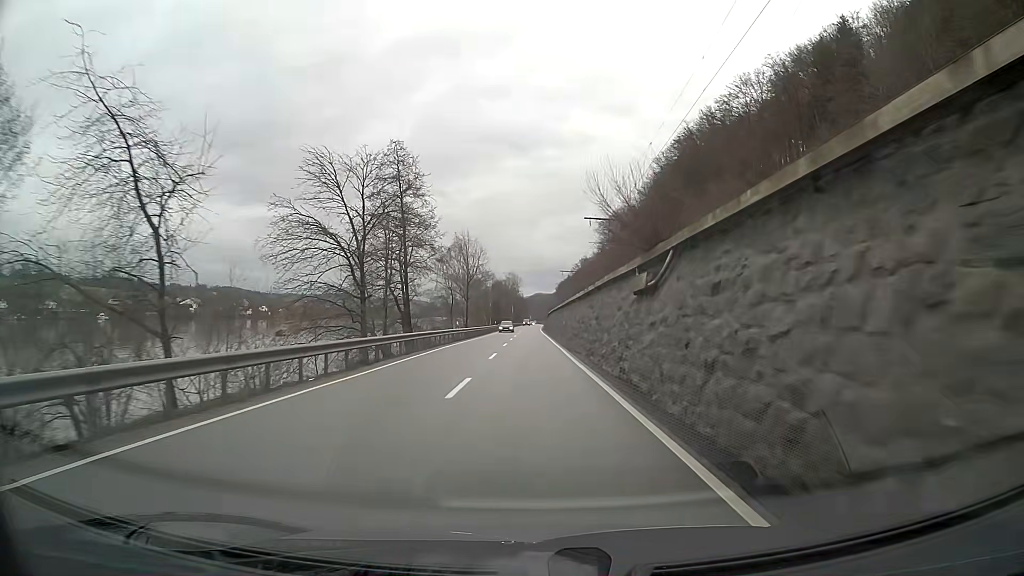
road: primary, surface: asphalt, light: Day
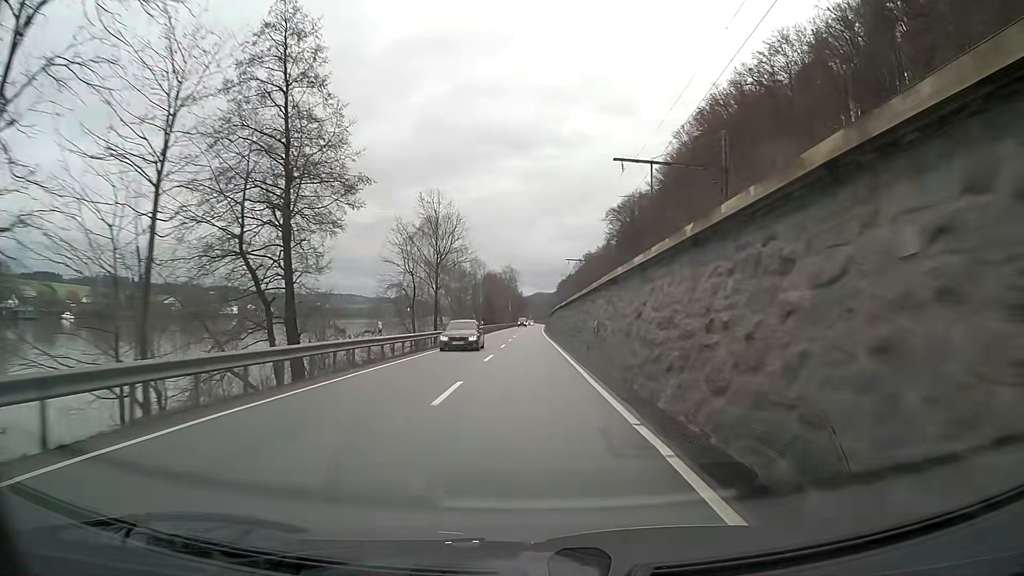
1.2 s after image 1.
(0.0, +25.0) m; 0°
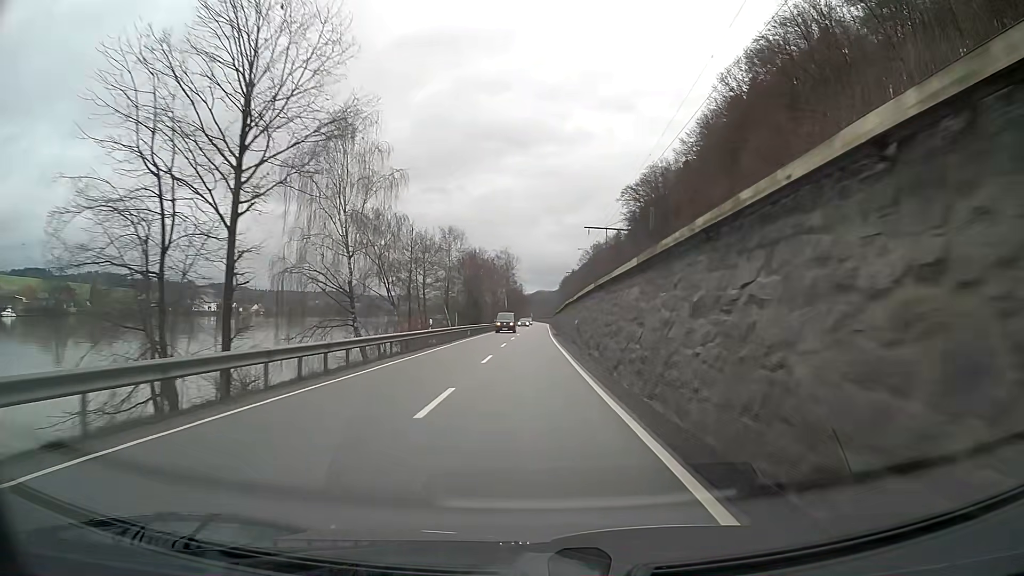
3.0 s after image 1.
(0.0, +37.5) m; 0°
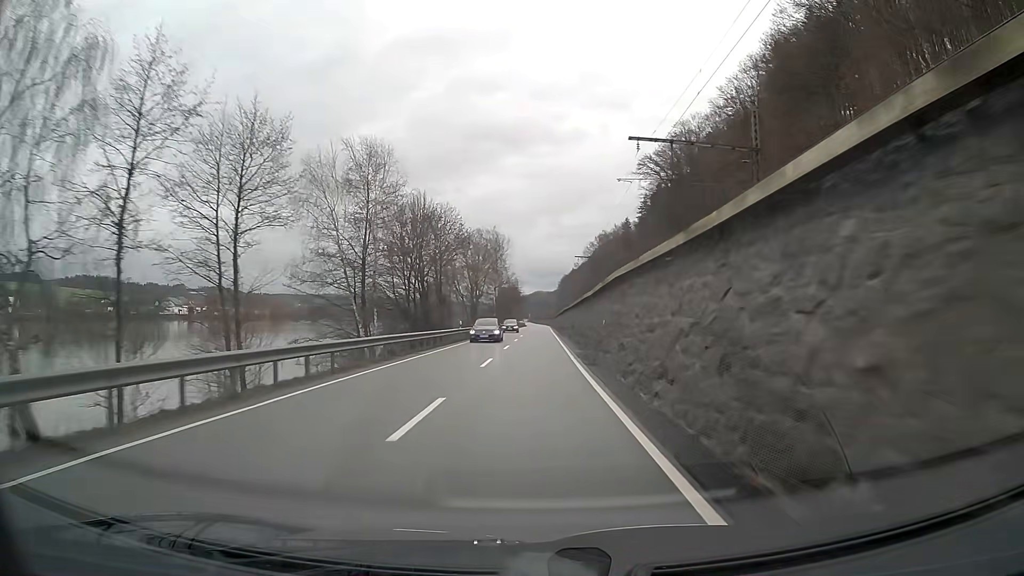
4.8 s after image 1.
(+0.1, +37.6) m; 0°
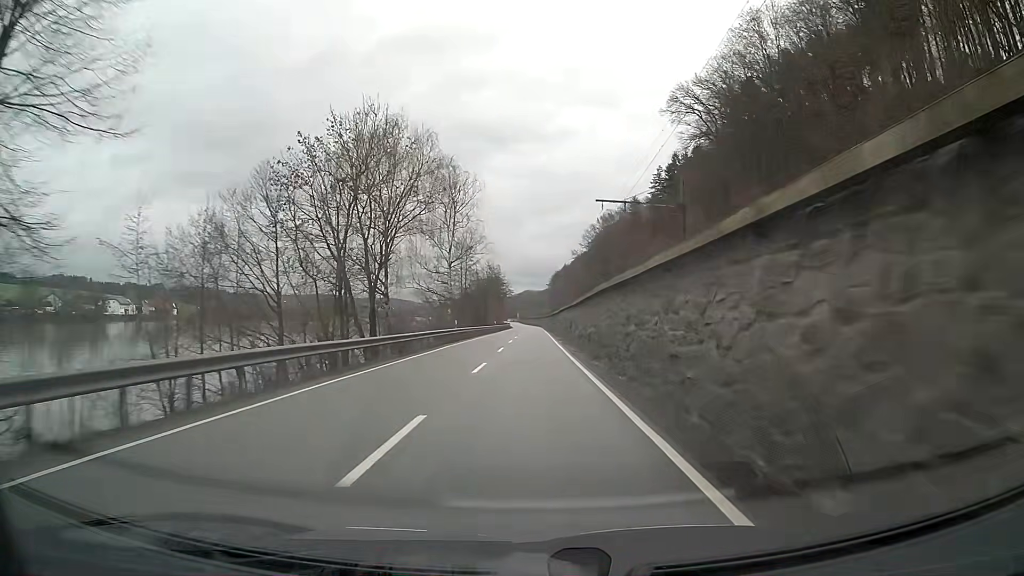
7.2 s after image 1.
(+0.4, +50.0) m; +1°
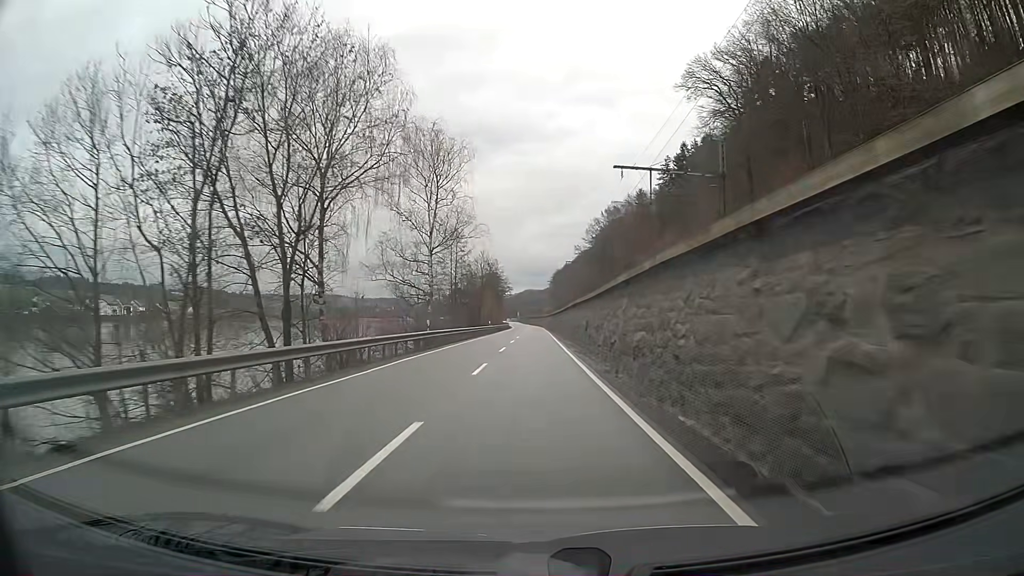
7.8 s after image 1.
(0.0, +12.5) m; 0°
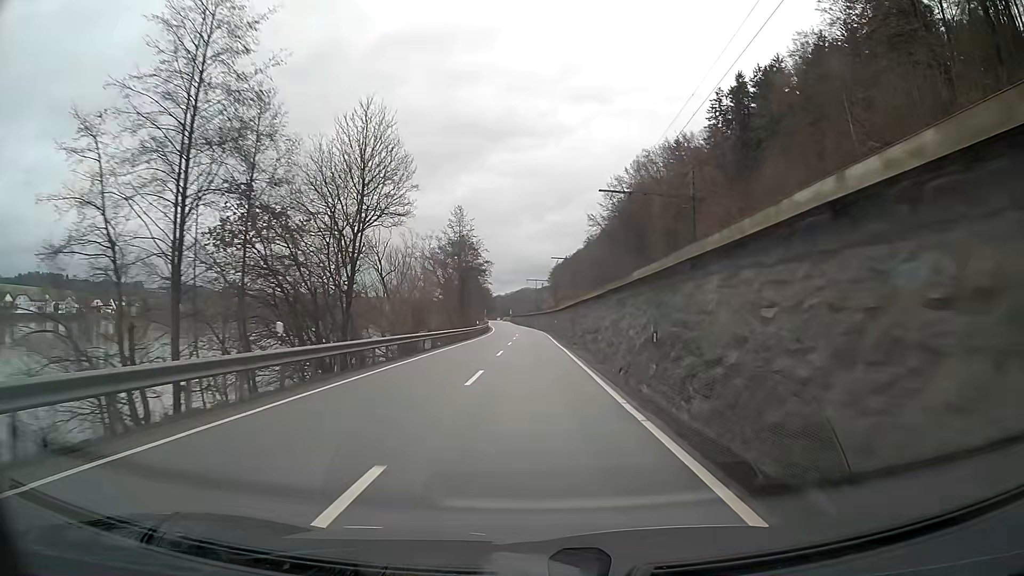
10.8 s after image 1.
(+0.2, +62.5) m; 0°
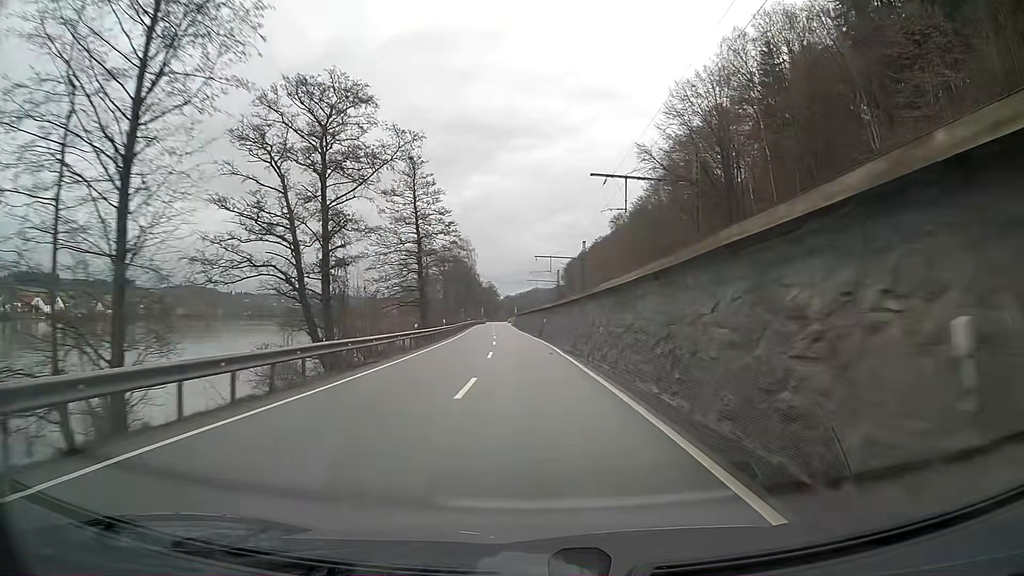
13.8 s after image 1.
(-0.3, +62.6) m; -1°
